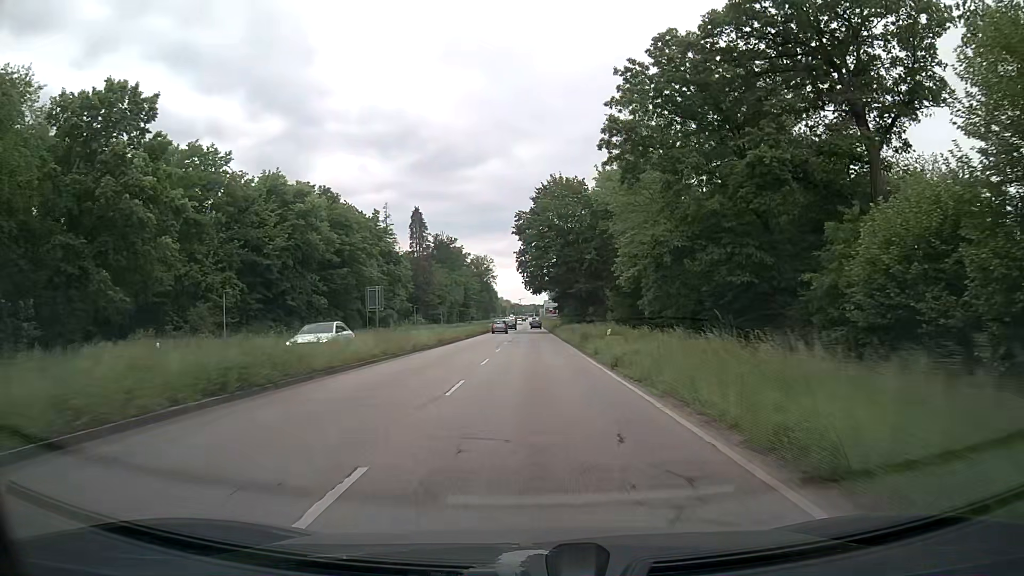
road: primary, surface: asphalt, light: Day
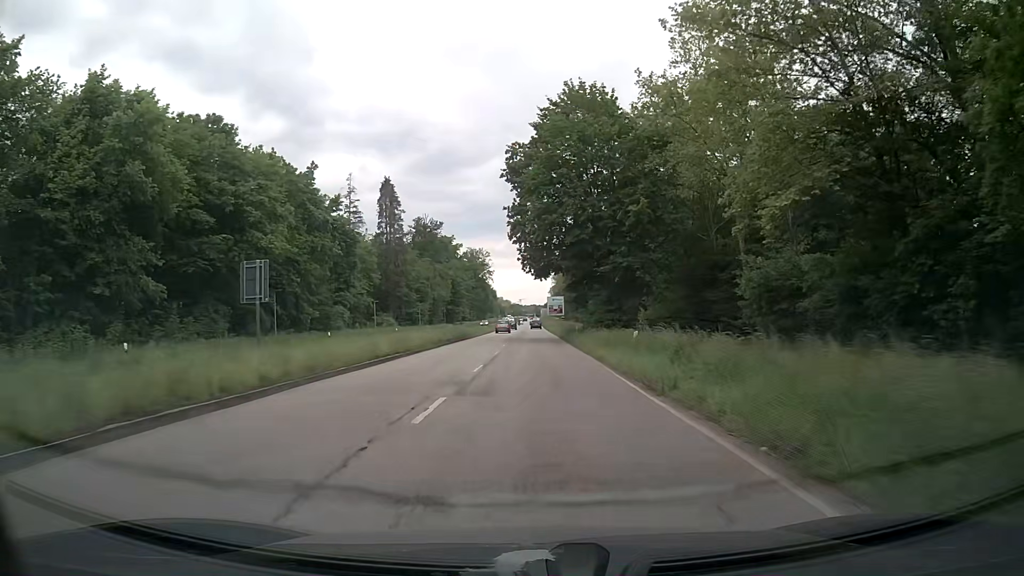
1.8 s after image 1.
(-0.1, +30.7) m; -1°
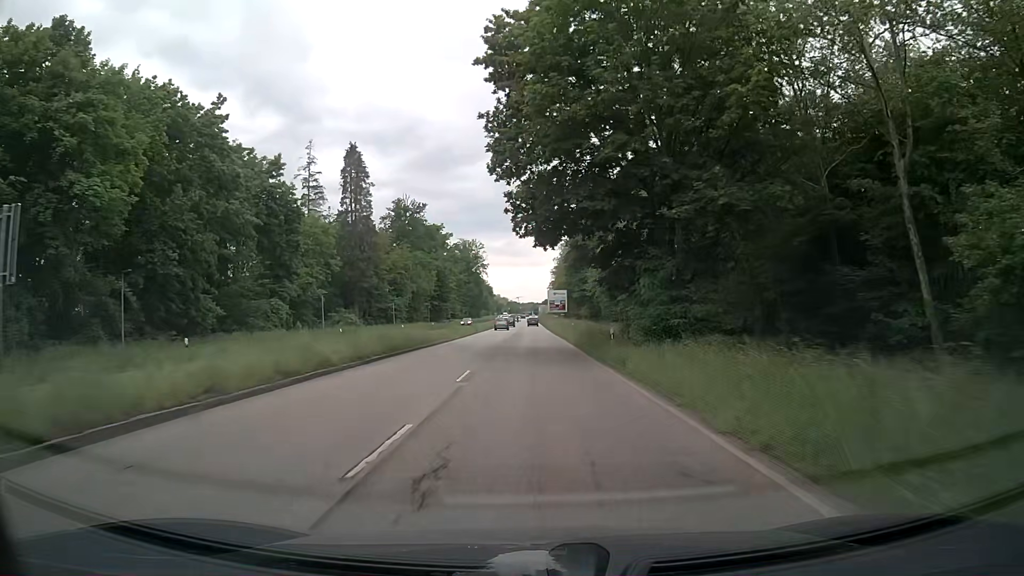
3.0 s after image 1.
(+0.2, +21.2) m; +1°
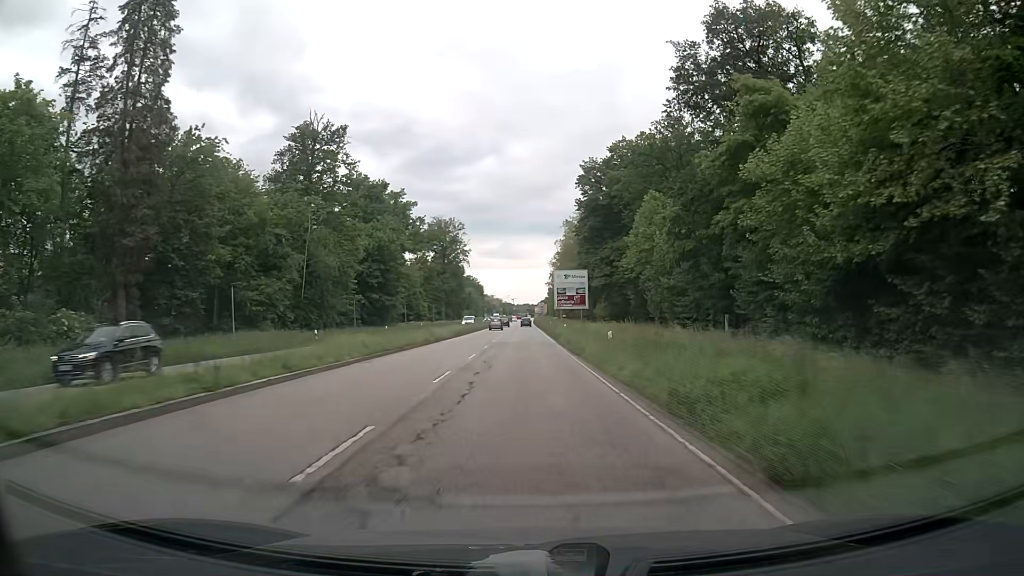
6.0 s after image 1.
(+0.2, +54.4) m; +1°
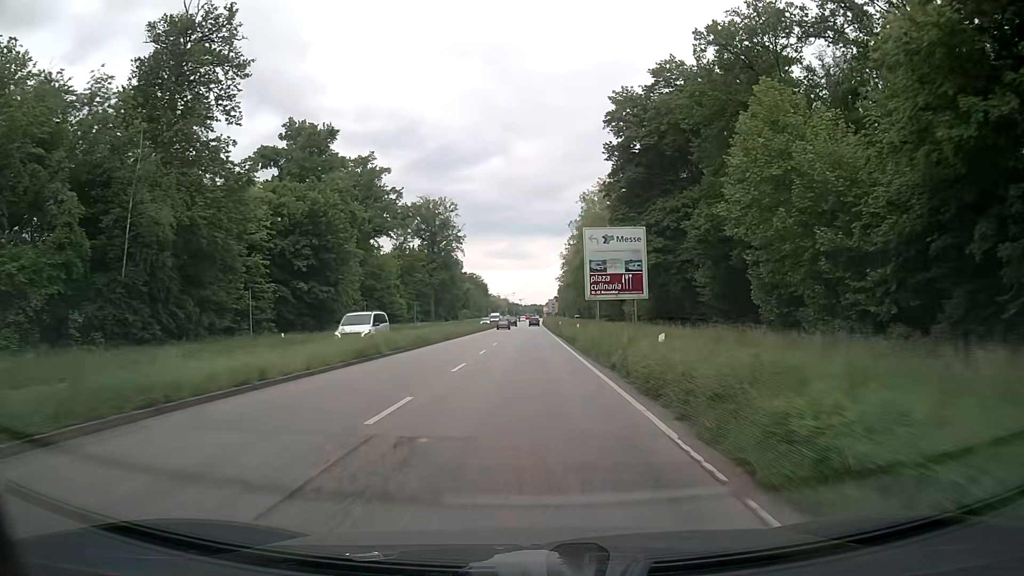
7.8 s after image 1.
(-0.2, +32.9) m; 0°
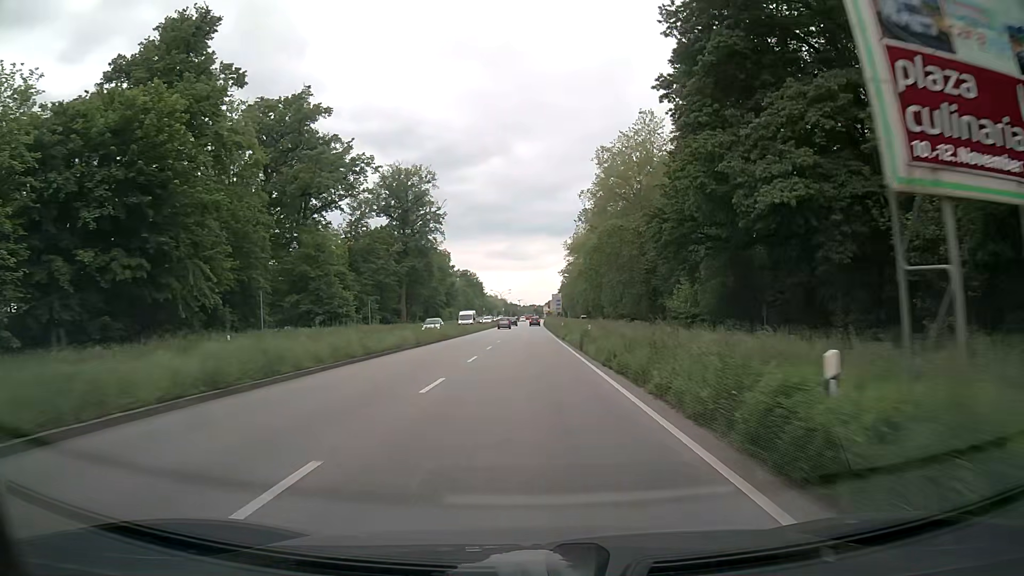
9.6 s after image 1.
(-0.1, +32.7) m; 0°
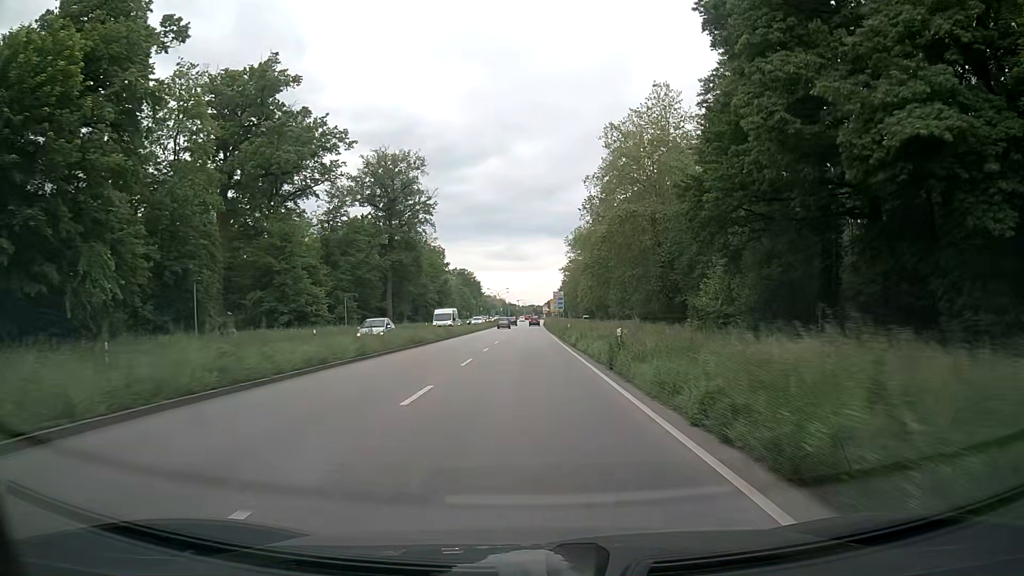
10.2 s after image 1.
(0.0, +10.8) m; 0°
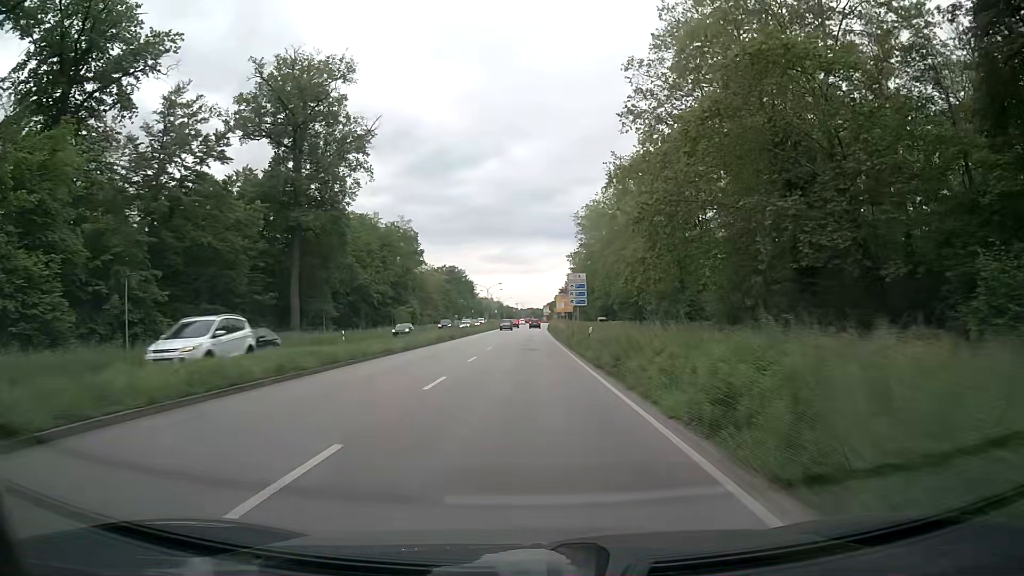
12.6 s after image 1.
(0.0, +43.0) m; 0°
(0, +10) (0, +20) (0, +30) (0, +40) (0, +50) (0, +60) (0, +70) (0, +80) (0, +90) (0, +100) m
